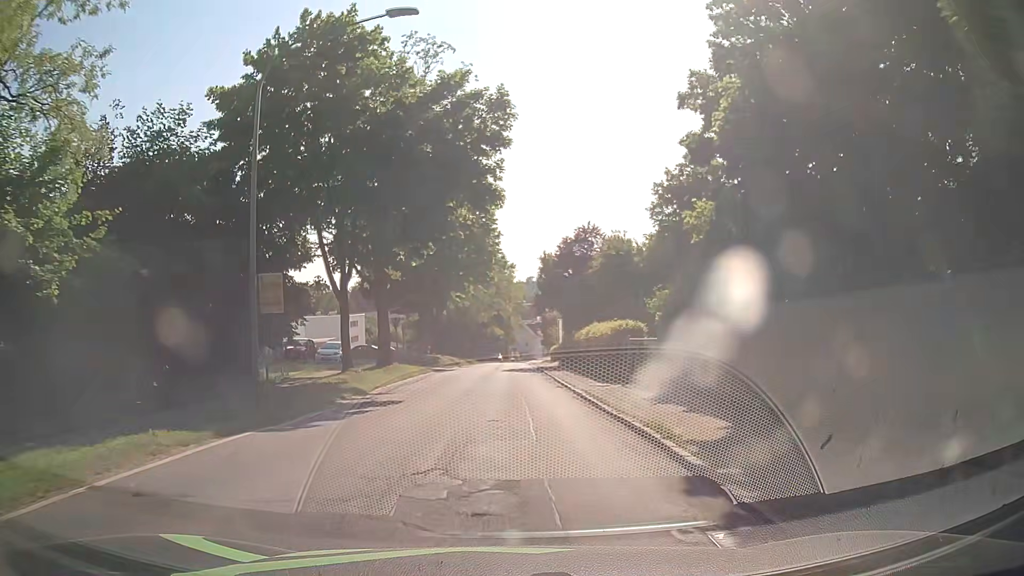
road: secondary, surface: asphalt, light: Day
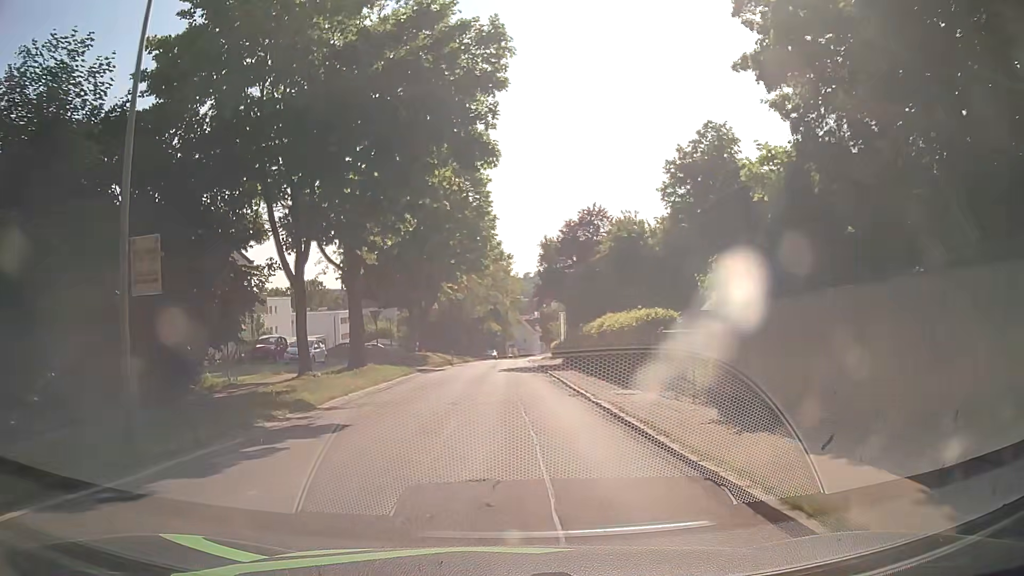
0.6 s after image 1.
(0.0, +5.6) m; -1°
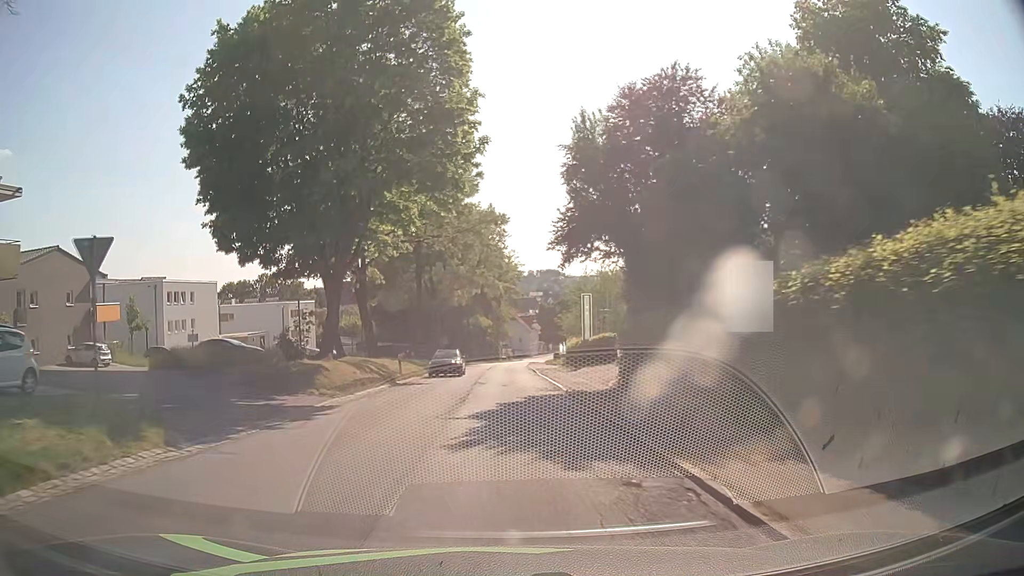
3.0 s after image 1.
(+0.6, +25.9) m; +2°
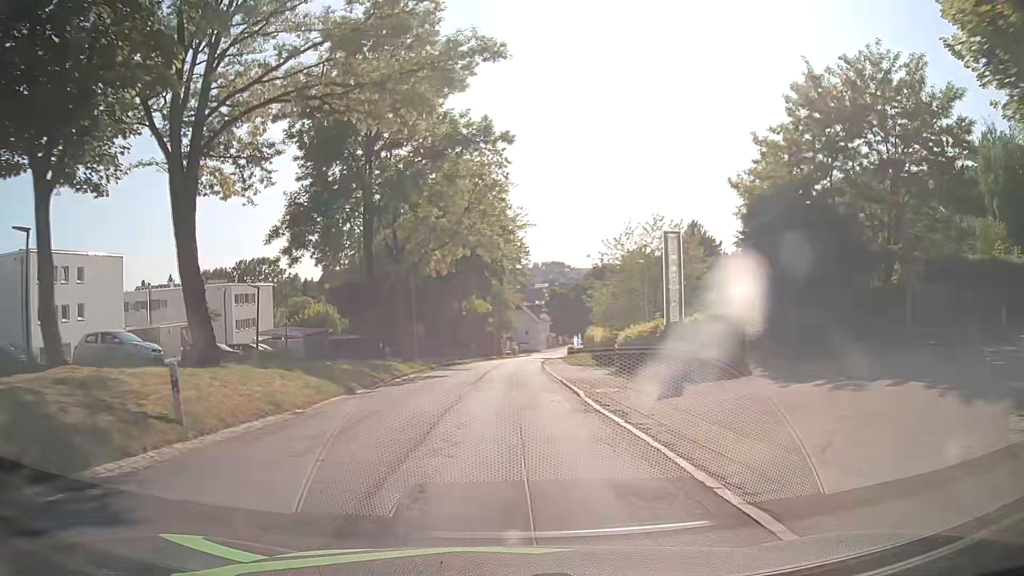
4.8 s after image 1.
(-0.1, +22.4) m; 0°
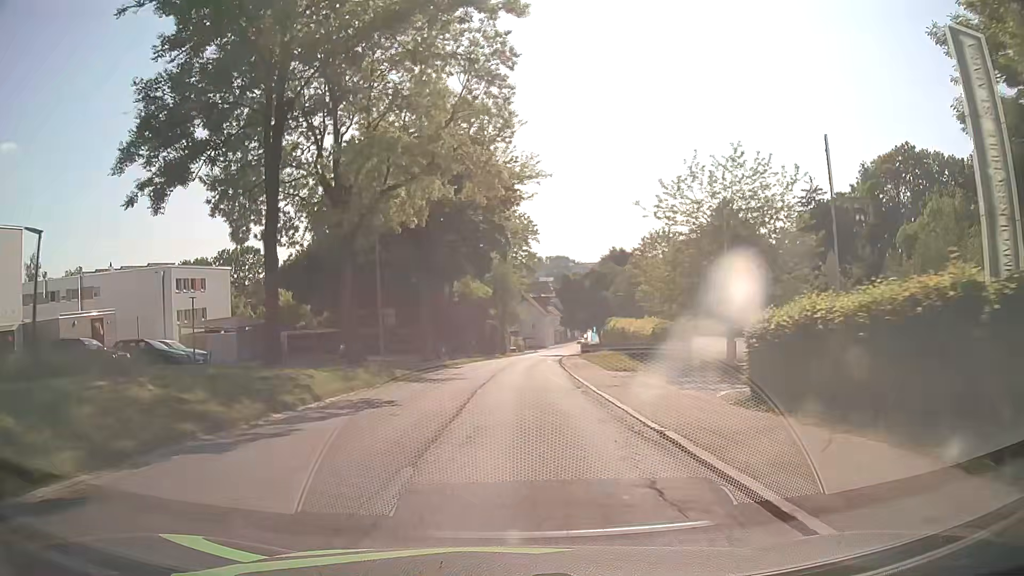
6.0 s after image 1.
(-0.3, +15.5) m; -1°
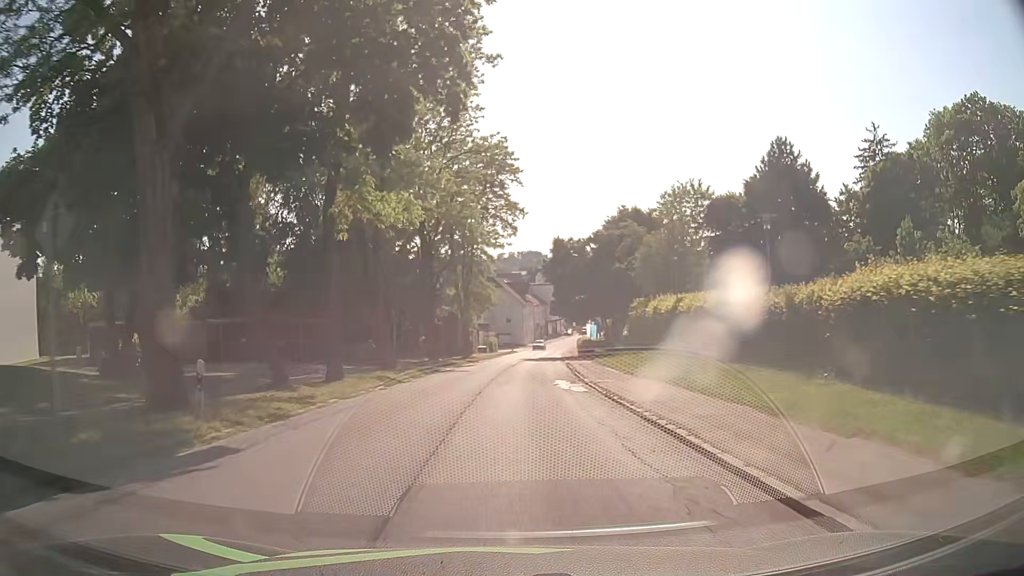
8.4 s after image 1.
(+0.2, +31.0) m; +2°
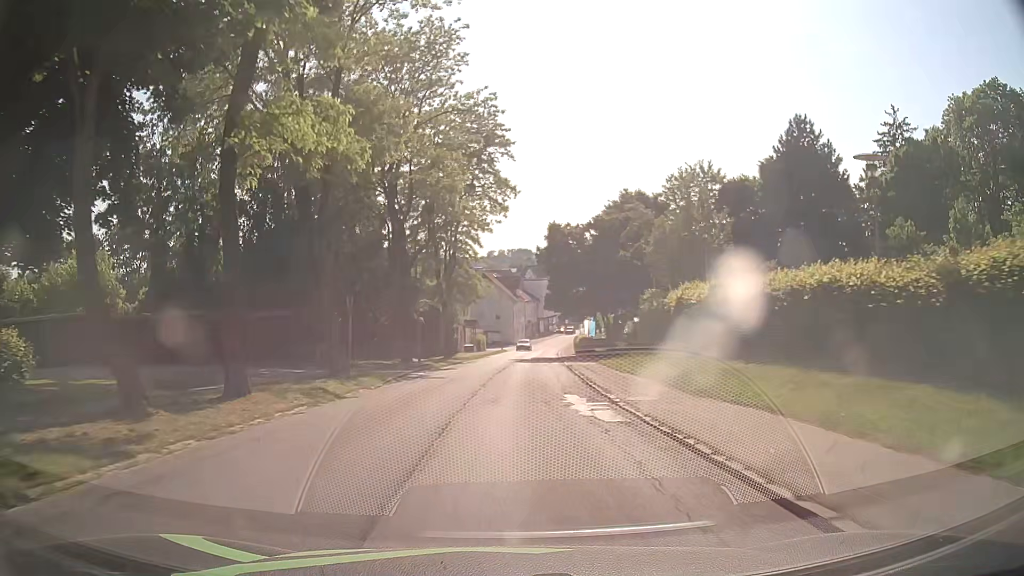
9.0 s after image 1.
(0.0, +7.7) m; +1°
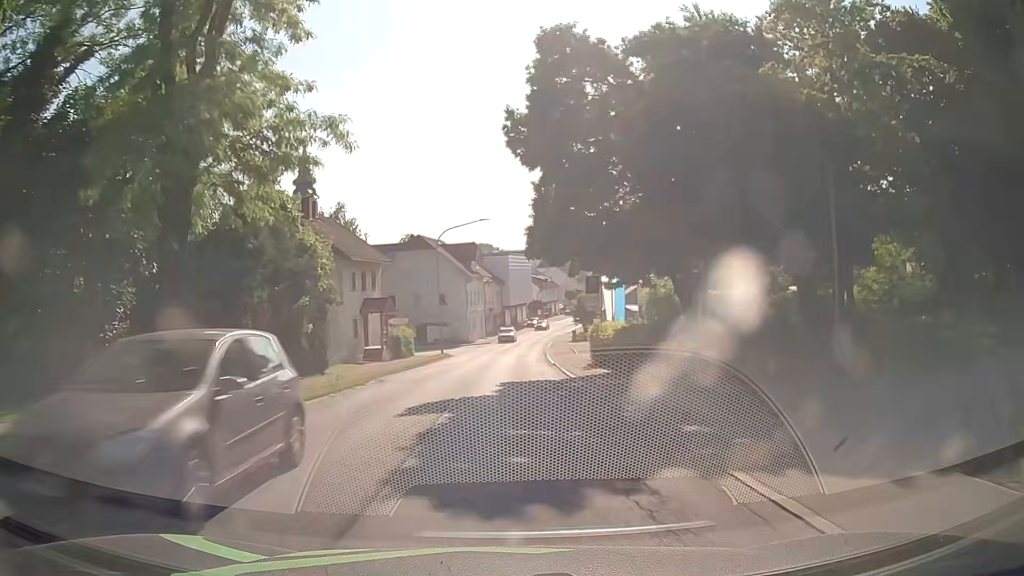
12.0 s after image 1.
(+1.0, +38.2) m; +3°
(0, +10) (0, +20) (0, +30) (0, +40) (+1, +50) (+1, +60) (+2, +70) (+3, +80) (+4, +90) (+6, +100) m
